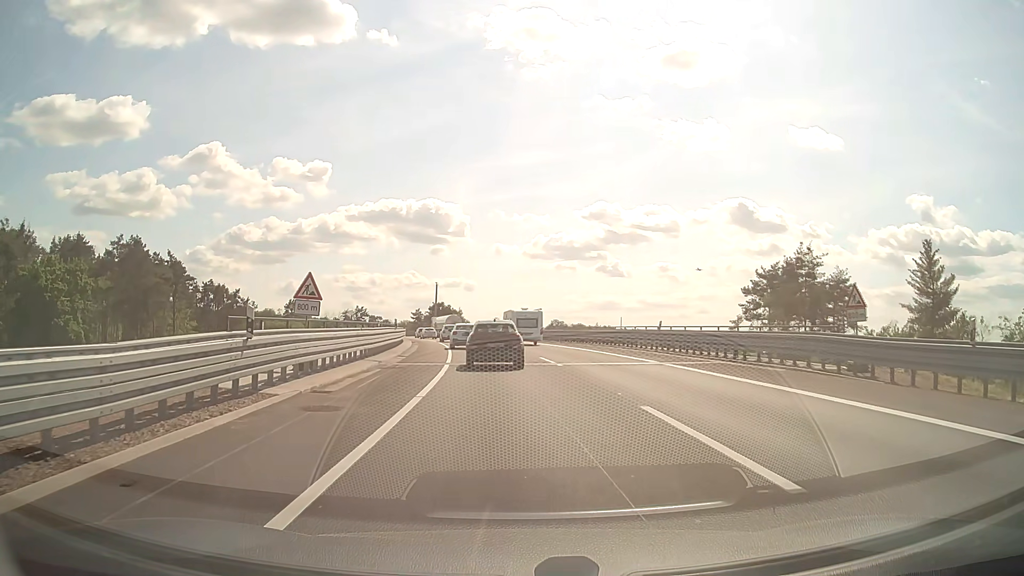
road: motorway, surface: asphalt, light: Day
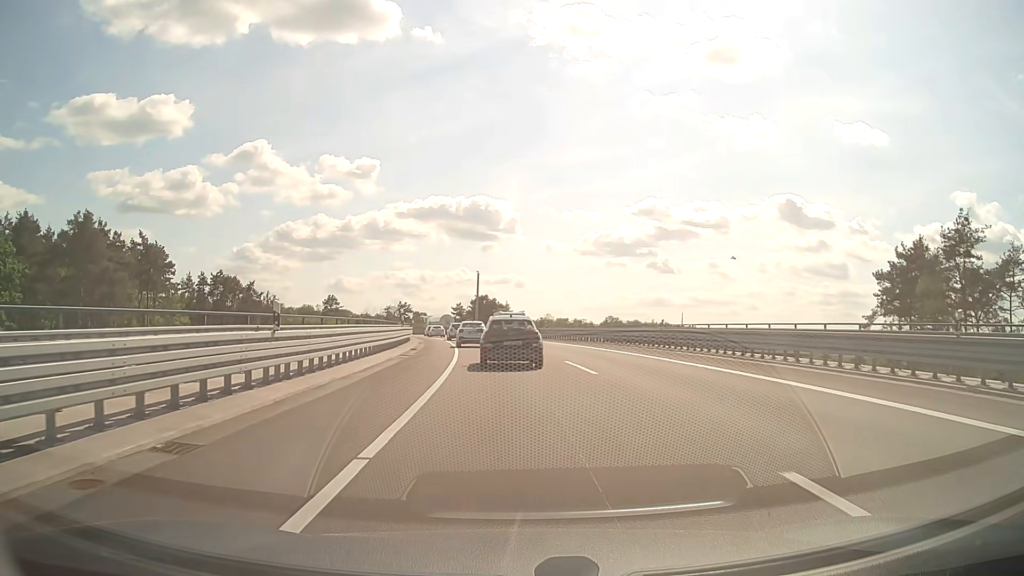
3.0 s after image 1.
(-0.9, +23.6) m; -4°
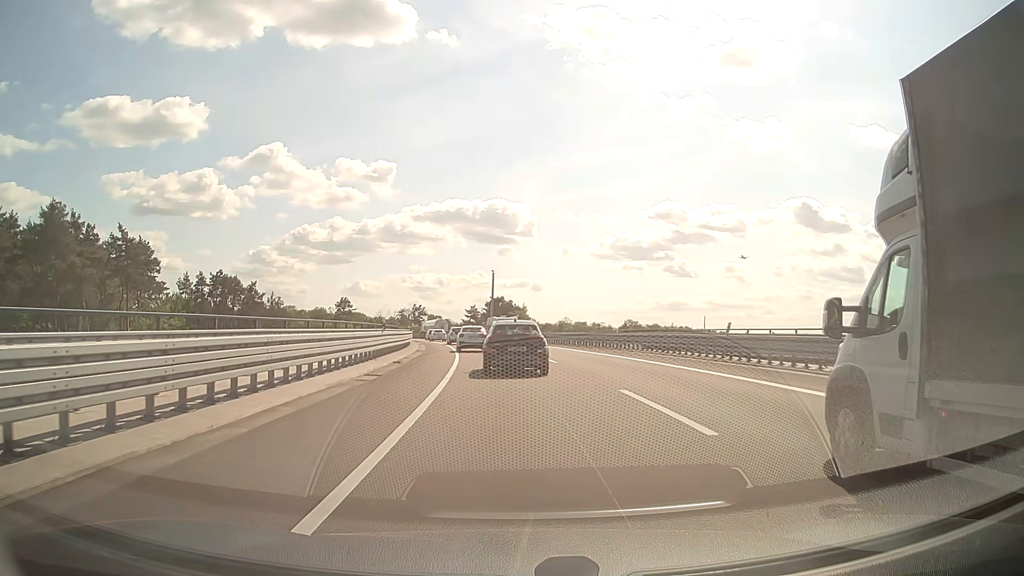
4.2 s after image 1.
(-0.1, +9.3) m; -1°
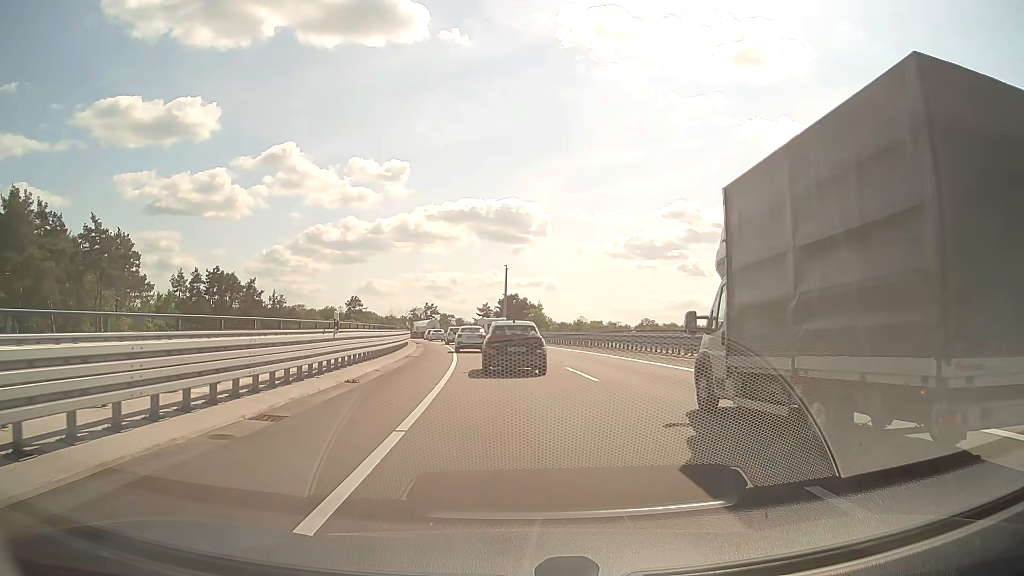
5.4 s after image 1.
(-0.1, +9.0) m; -1°
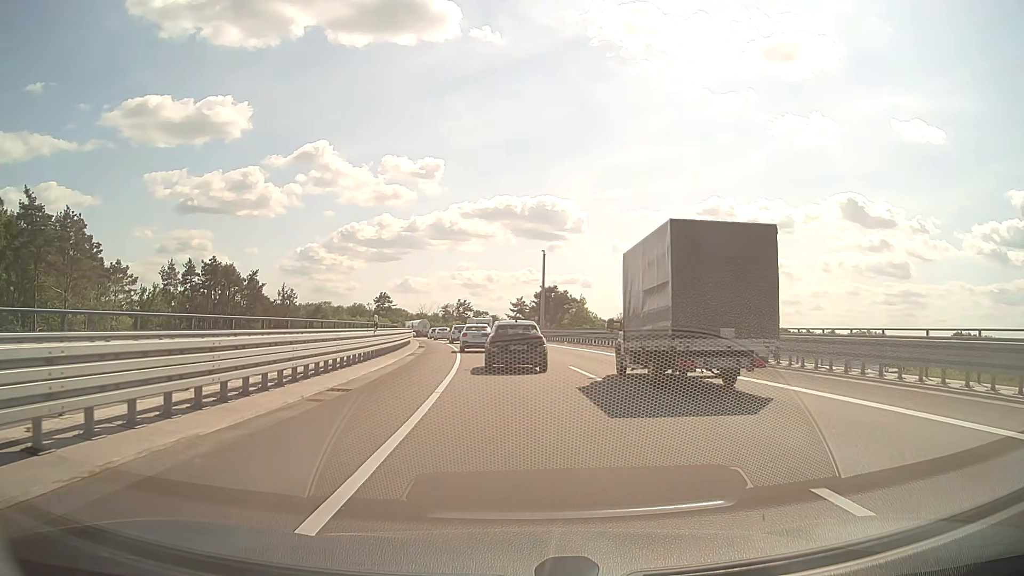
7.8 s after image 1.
(-0.4, +18.0) m; -3°
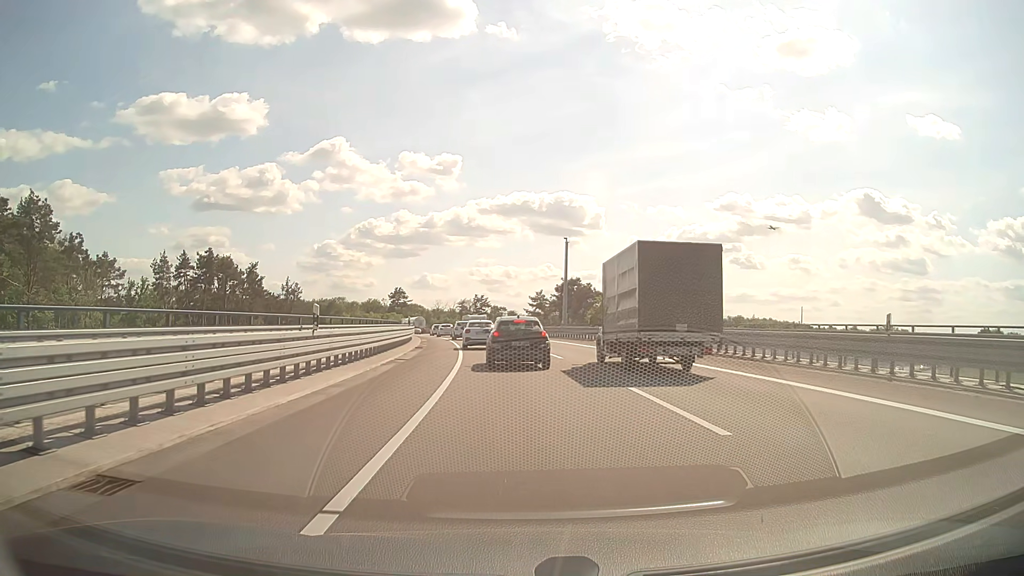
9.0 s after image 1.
(-0.1, +9.2) m; -1°
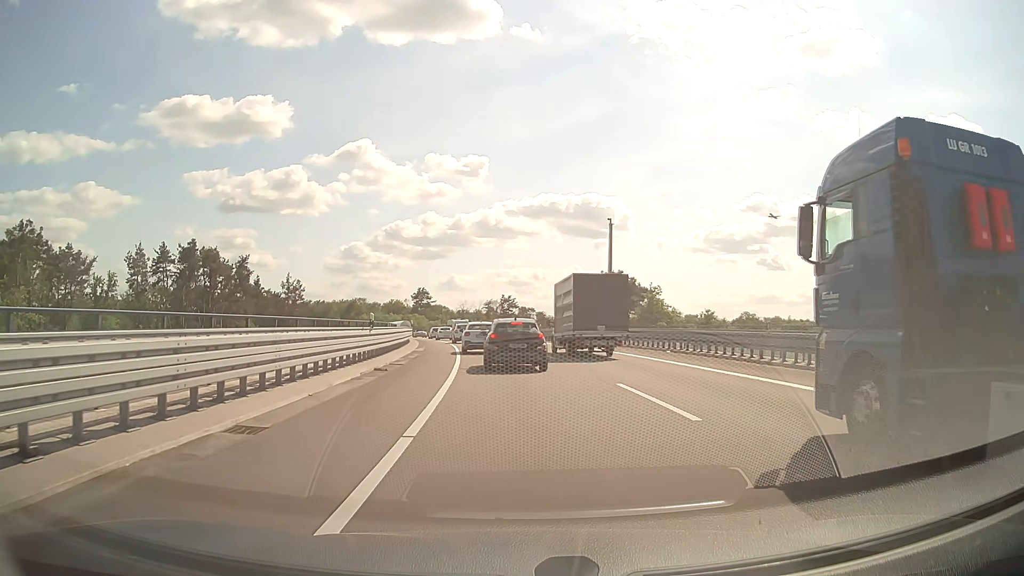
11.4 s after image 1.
(-0.4, +16.4) m; -3°
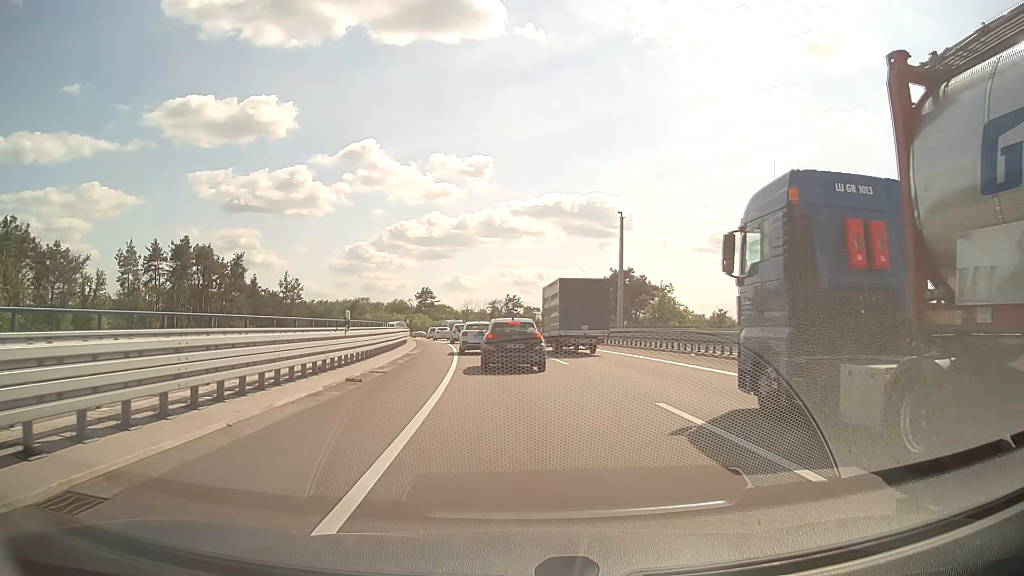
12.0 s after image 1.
(0.0, +3.9) m; -1°
(0, +10) (0, +20) (-1, +30) (-1, +40) (-2, +50) (-4, +60) (-6, +70) (-7, +79) (-10, +89) (-12, +99) m
